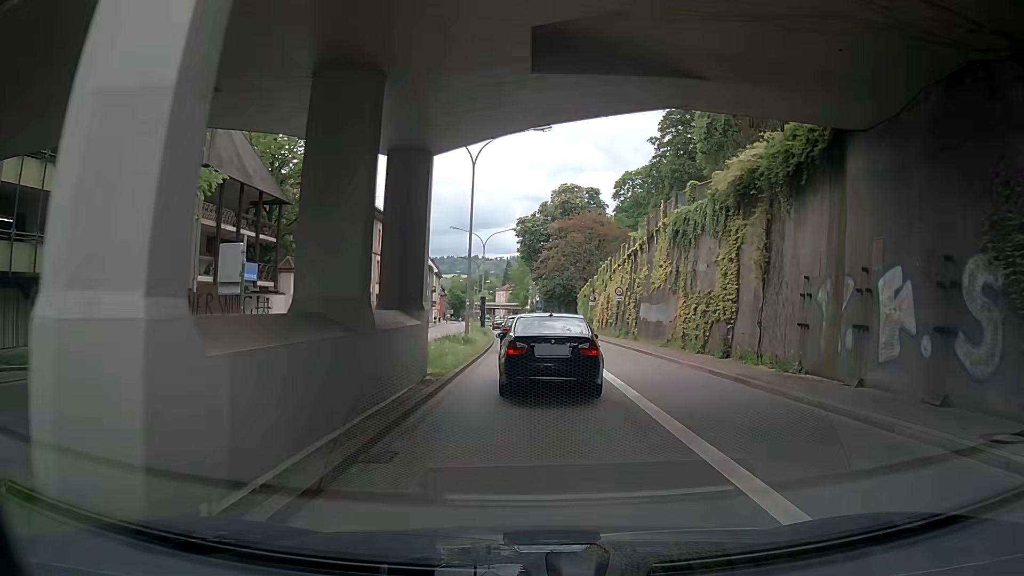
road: primary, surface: asphalt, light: Day
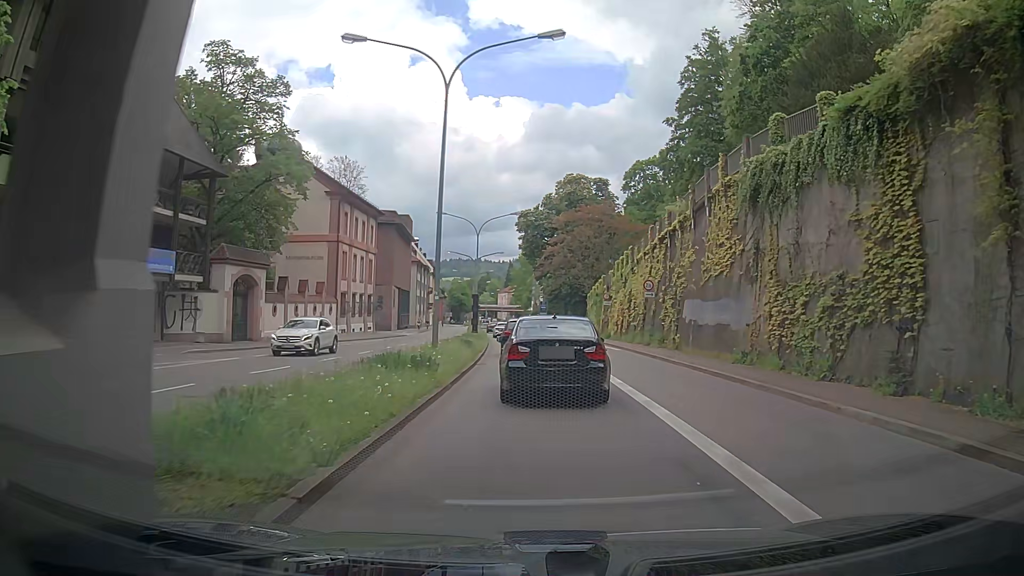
(-0.2, +10.6) m; 0°
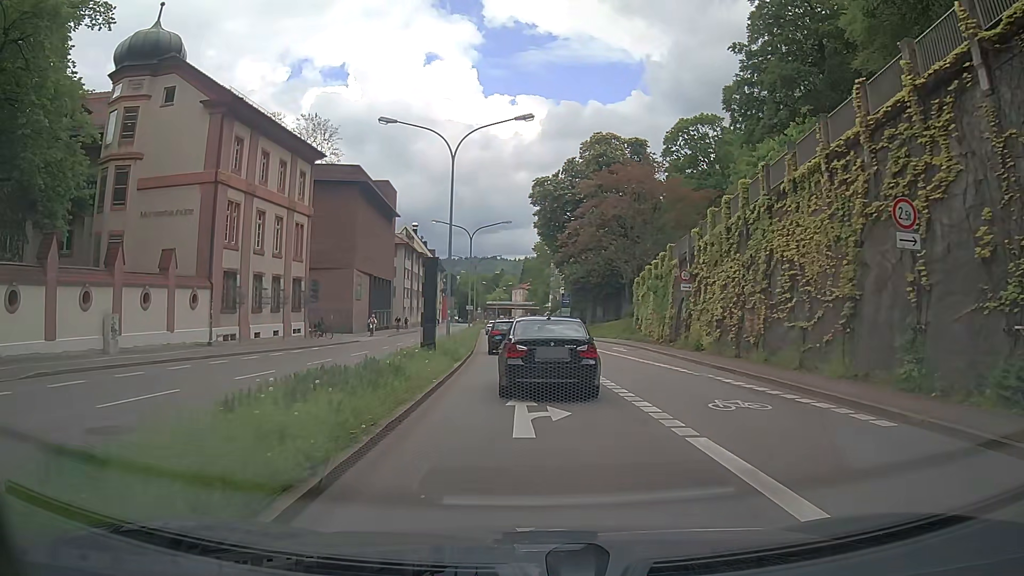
(-0.2, +24.8) m; -2°
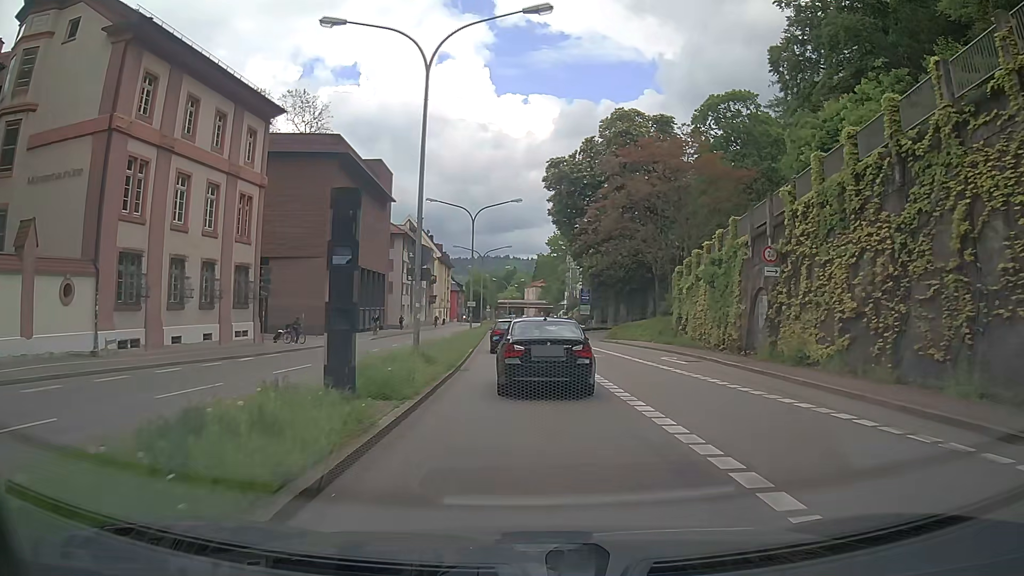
(-0.2, +10.4) m; -2°
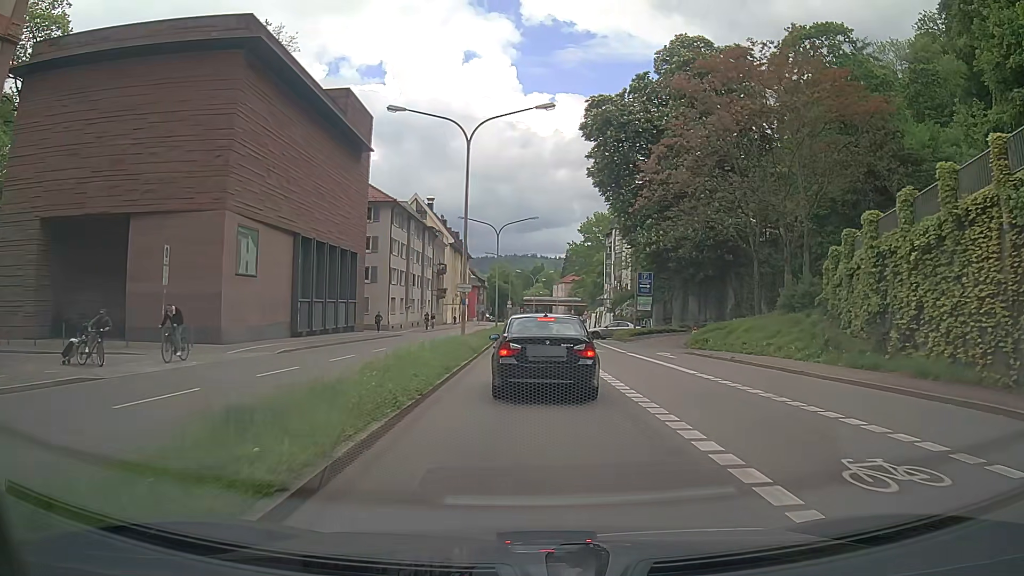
(-0.3, +21.7) m; -2°
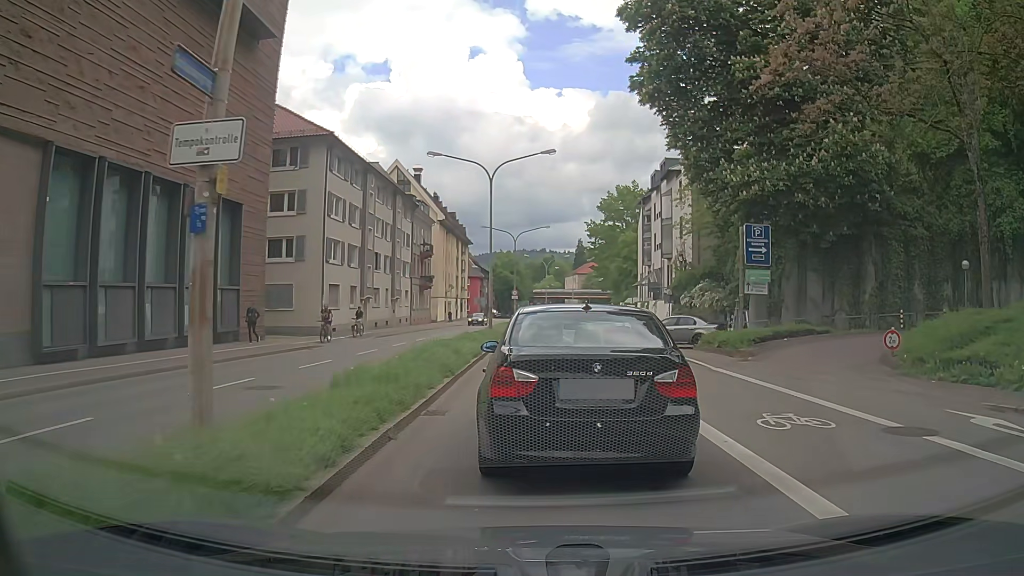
(-0.1, +21.8) m; -1°
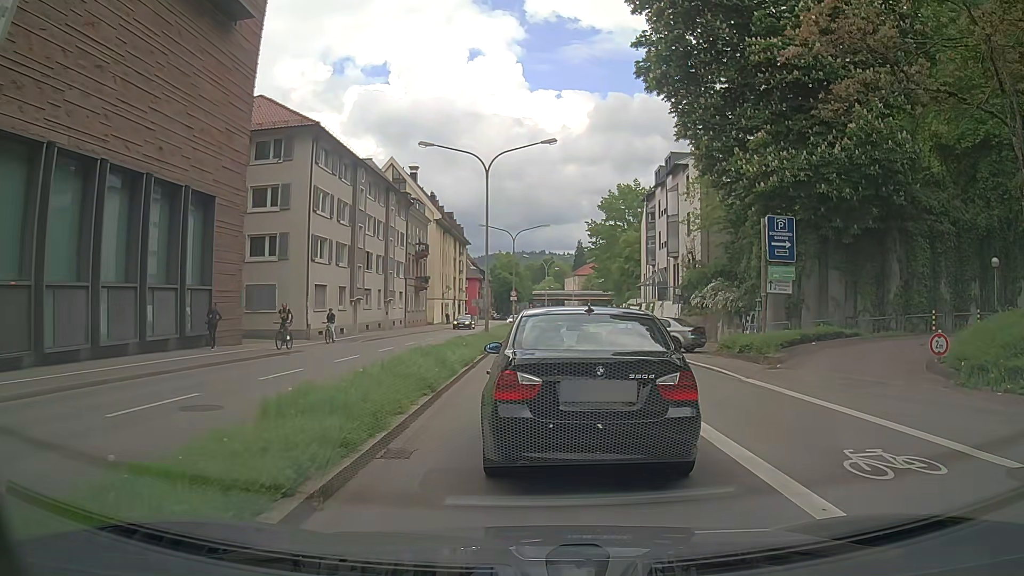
(0.0, +2.6) m; 0°
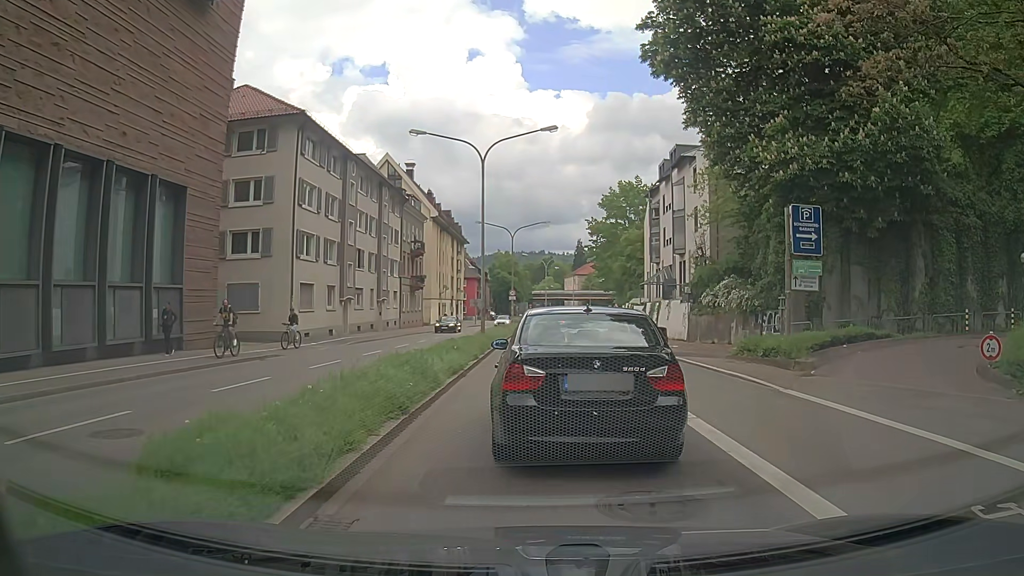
(0.0, +2.3) m; -1°
